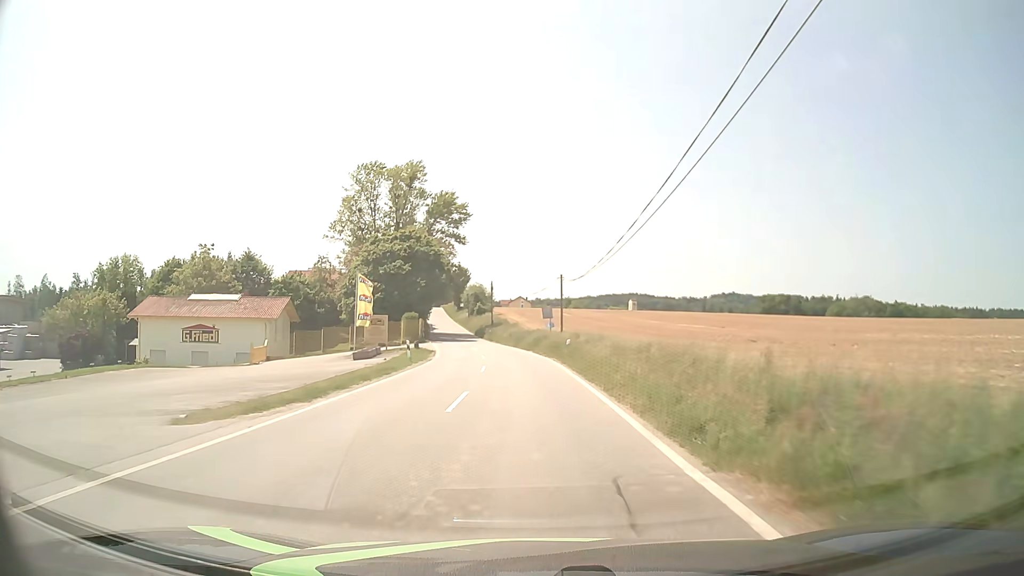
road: tertiary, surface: asphalt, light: Day
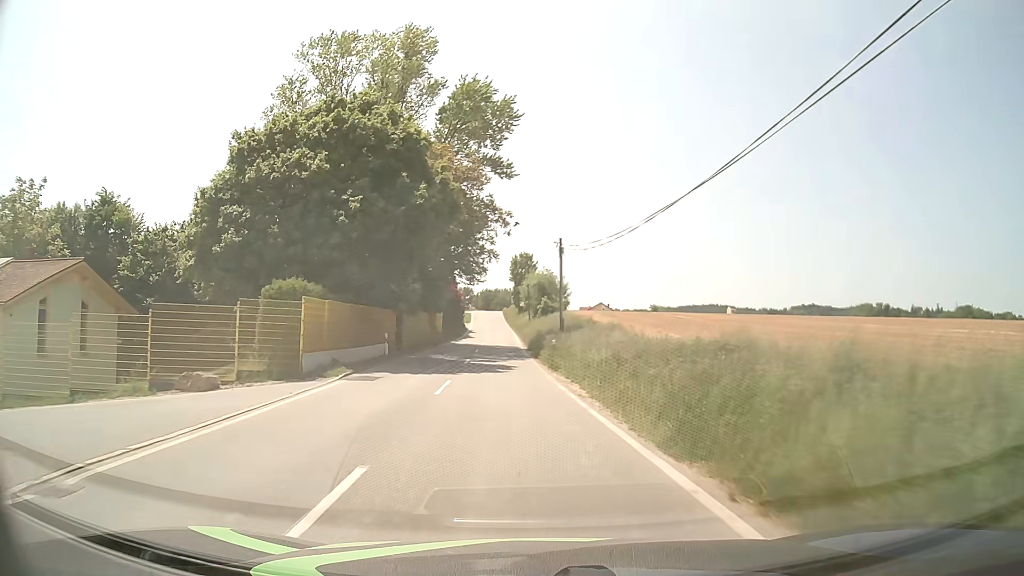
(-2.2, +45.1) m; -6°
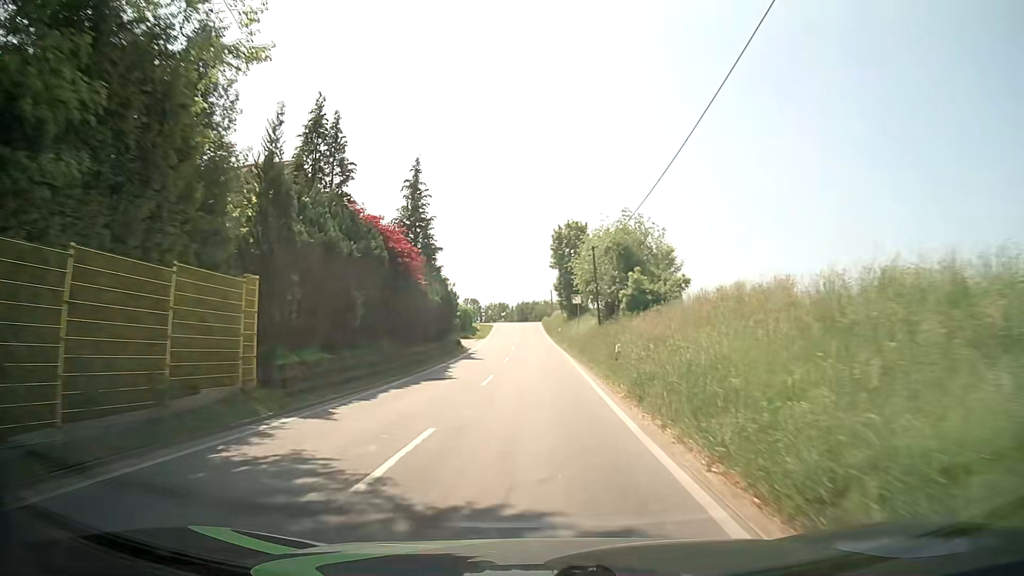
(-2.1, +45.1) m; -4°
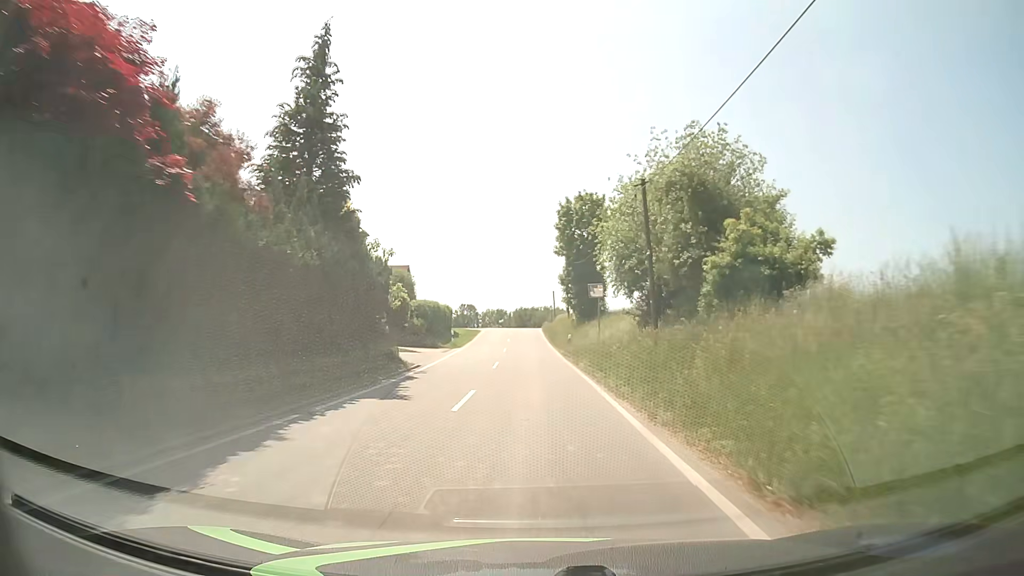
(+0.1, +18.0) m; 0°
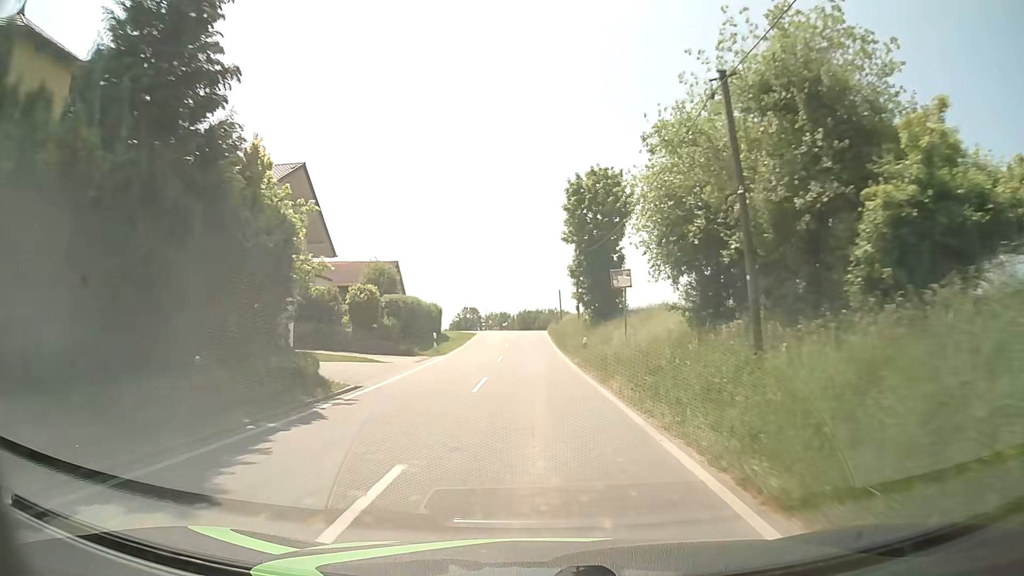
(0.0, +8.9) m; 0°
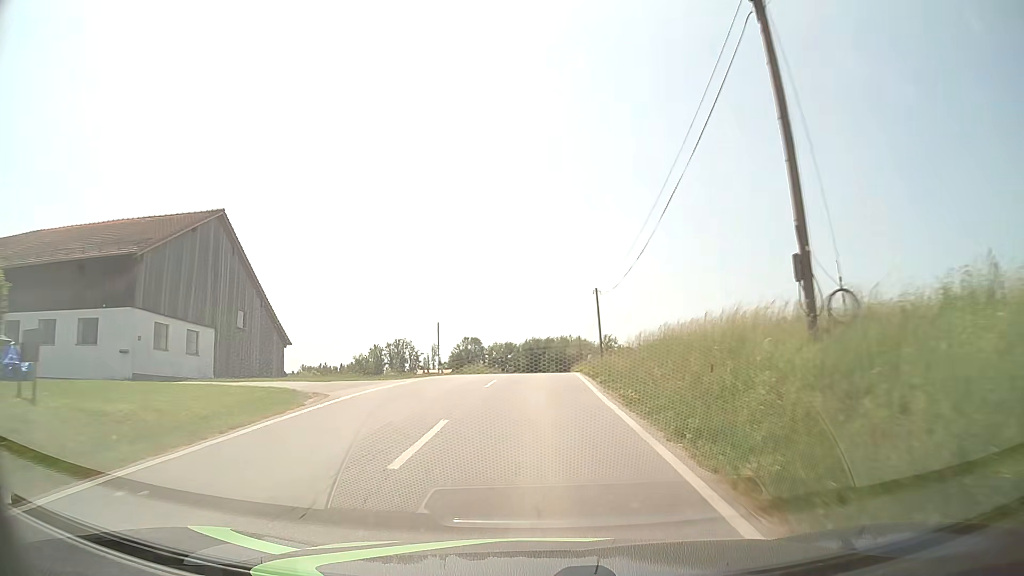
(-0.5, +44.4) m; -1°
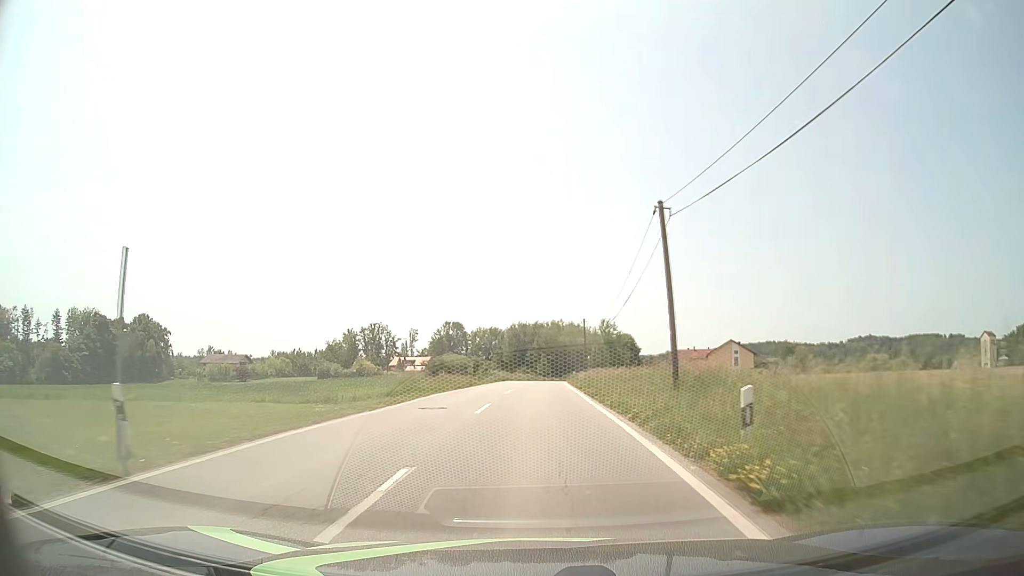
(+0.1, +26.8) m; +1°
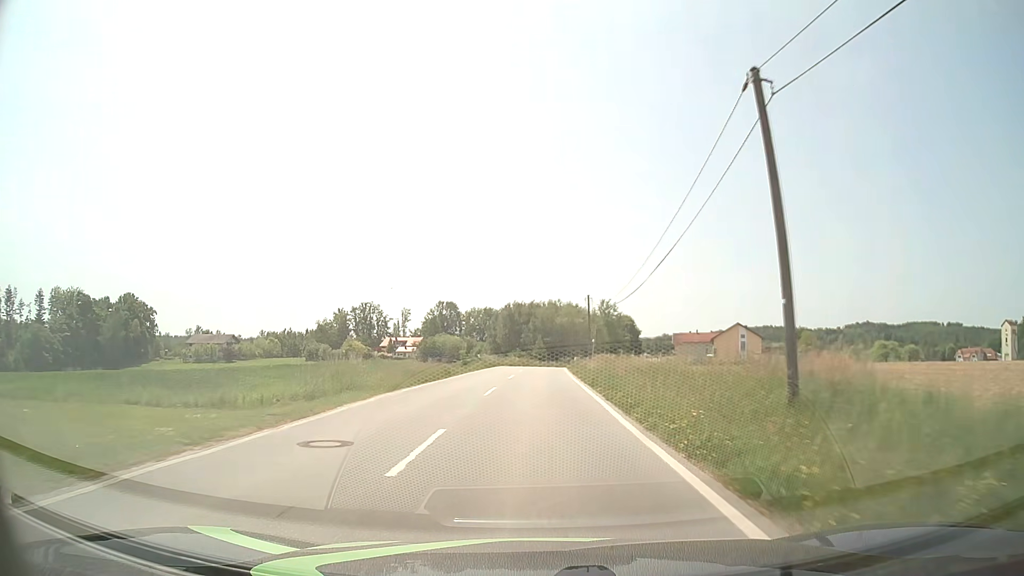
(0.0, +9.1) m; +1°
(0, +10) (0, +20) (0, +30) (0, +40) (0, +50) (+1, +60) (+2, +70) (+3, +80) (+5, +90) (+7, +99) m
